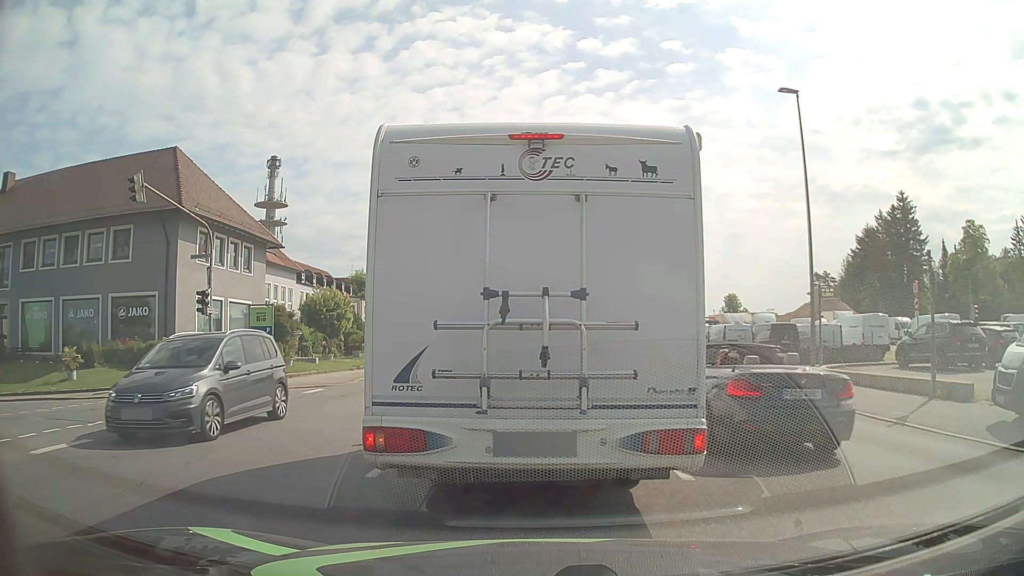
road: tertiary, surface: asphalt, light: Day
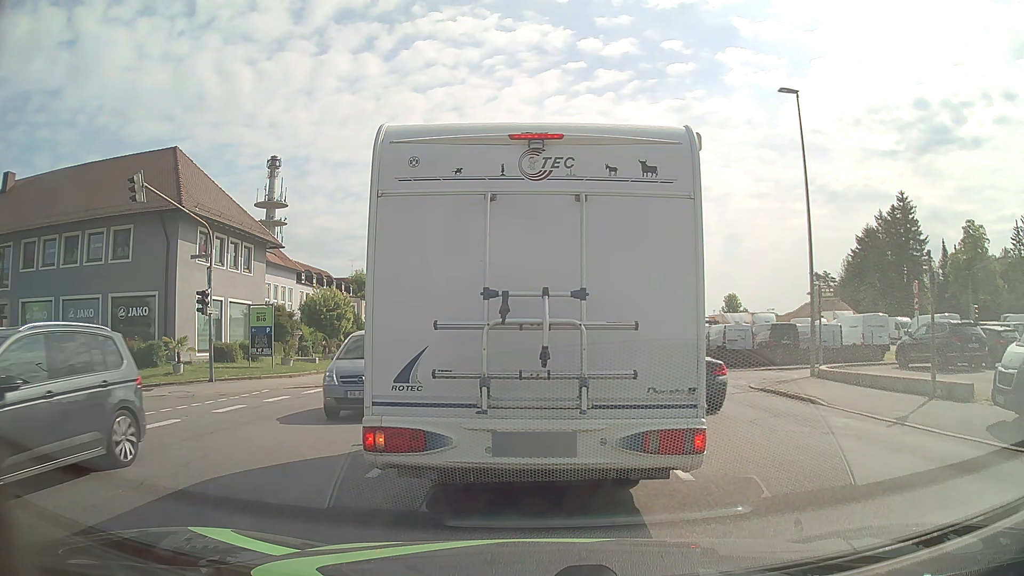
(0.0, 0.0) m; 0°
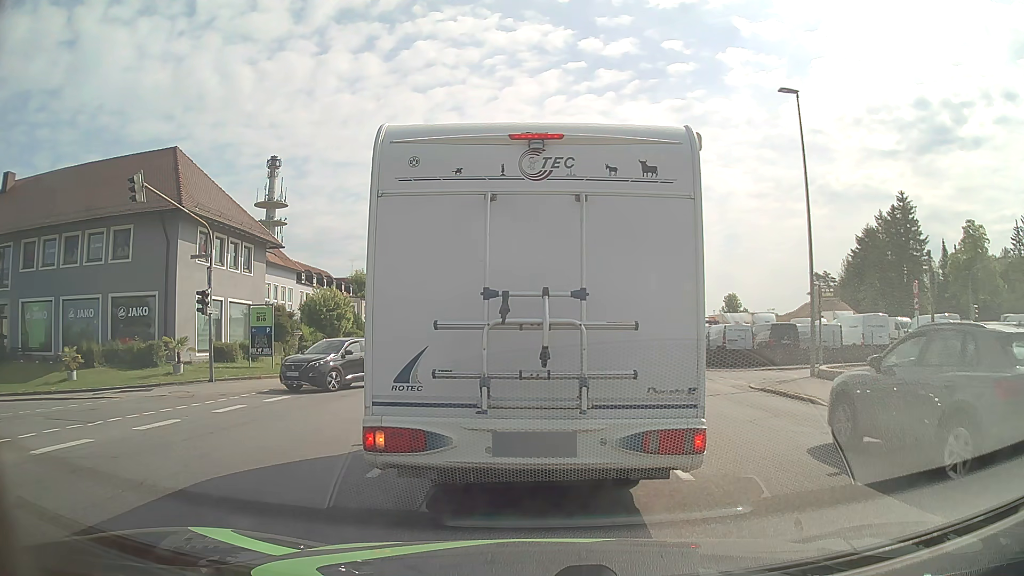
(0.0, 0.0) m; 0°
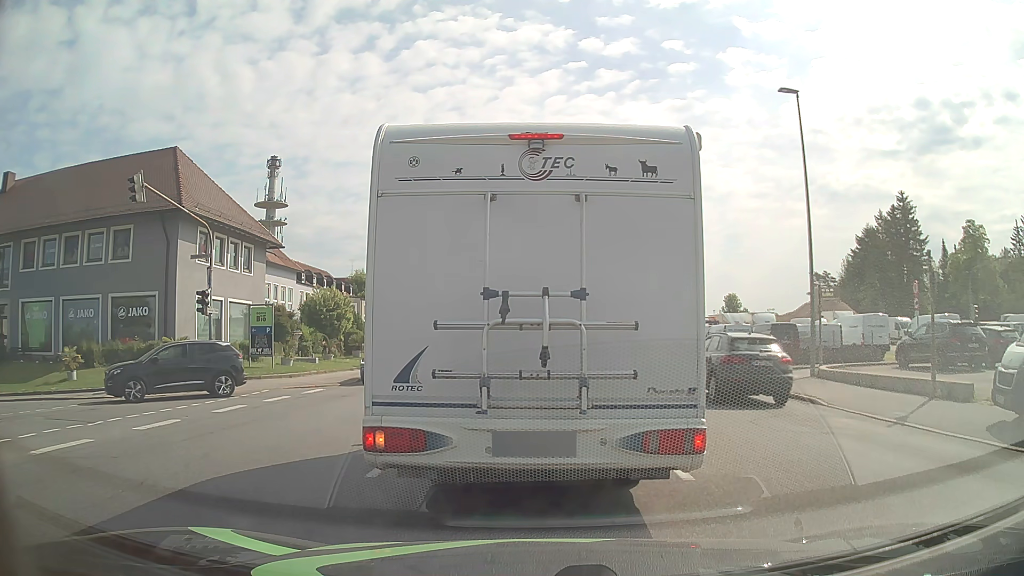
(0.0, 0.0) m; 0°
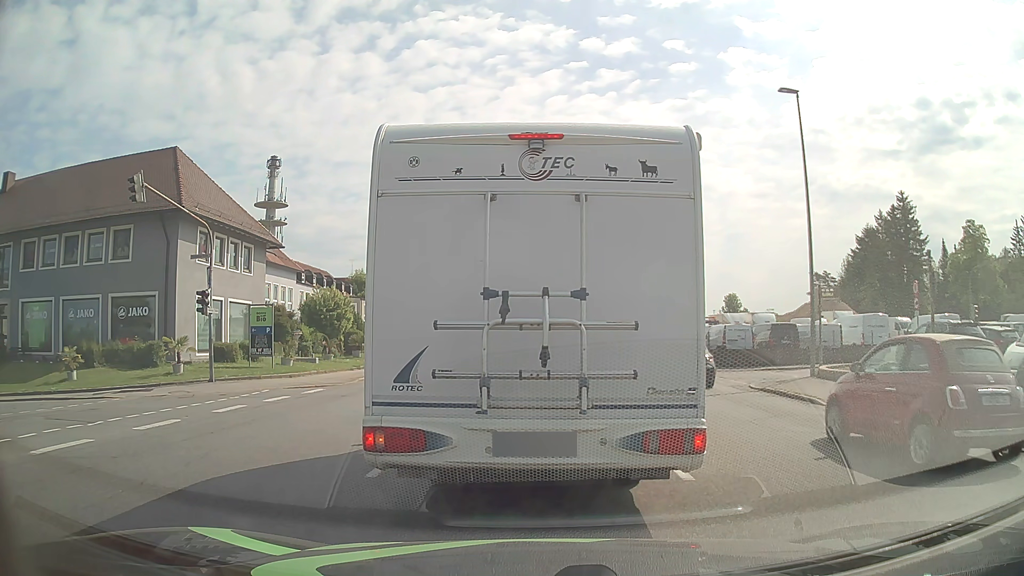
(0.0, 0.0) m; 0°
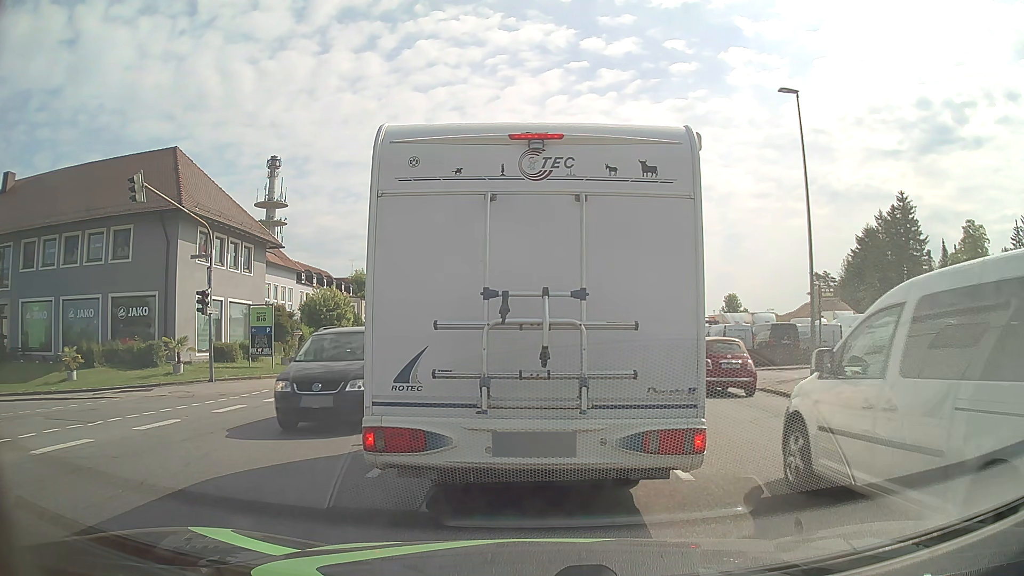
(0.0, 0.0) m; 0°
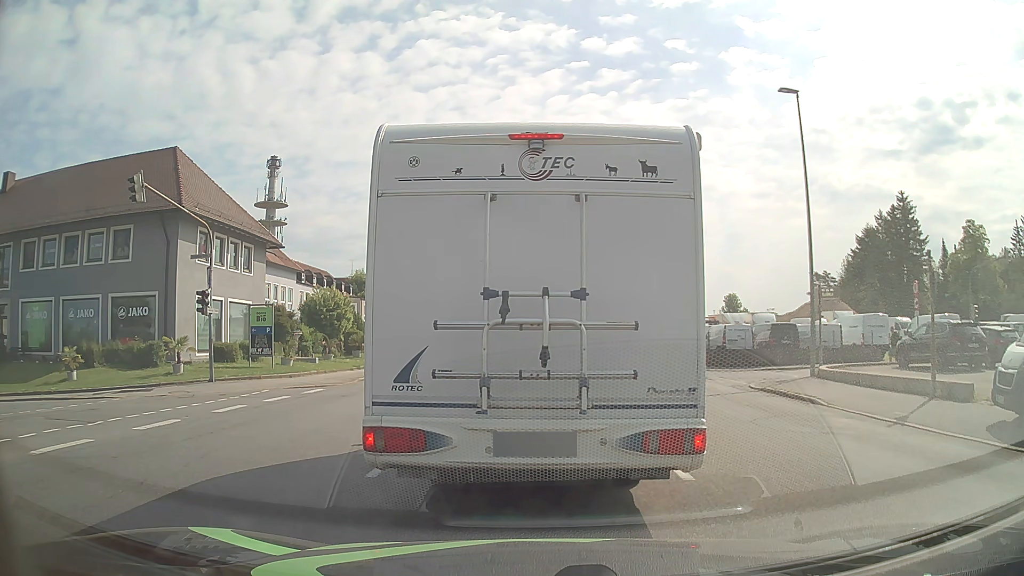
(0.0, 0.0) m; 0°
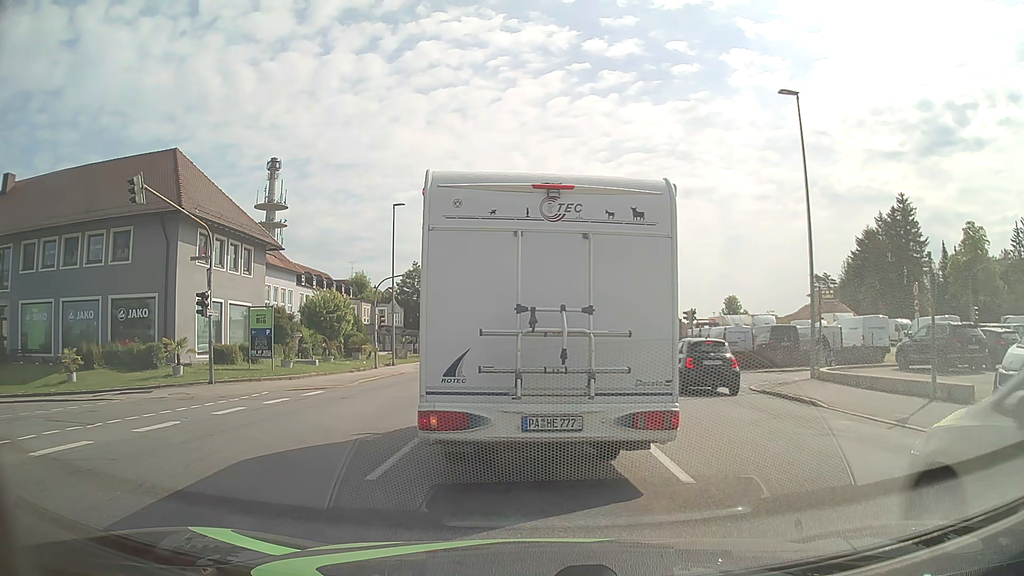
(0.0, 0.0) m; 0°
